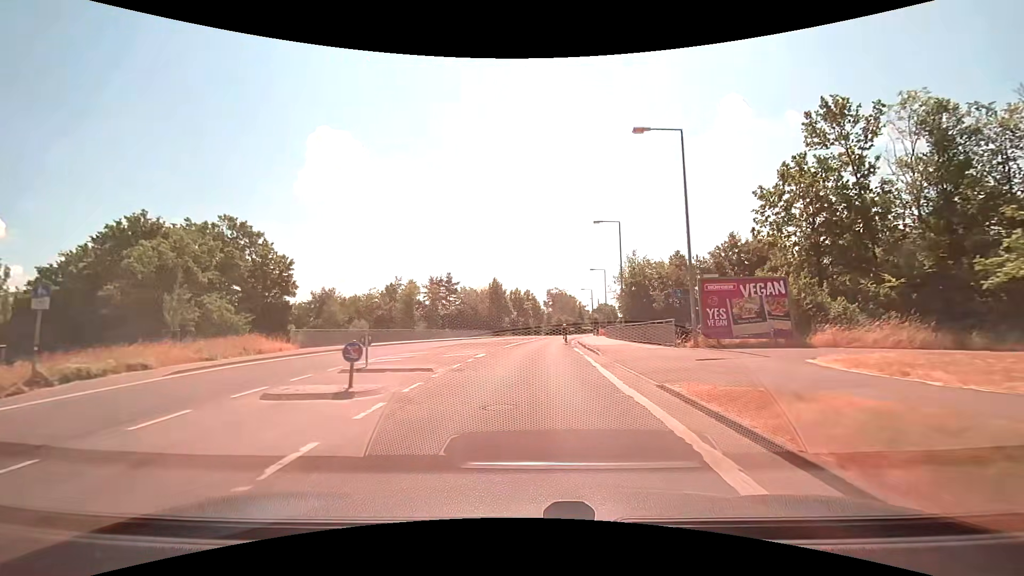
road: tertiary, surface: asphalt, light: Day
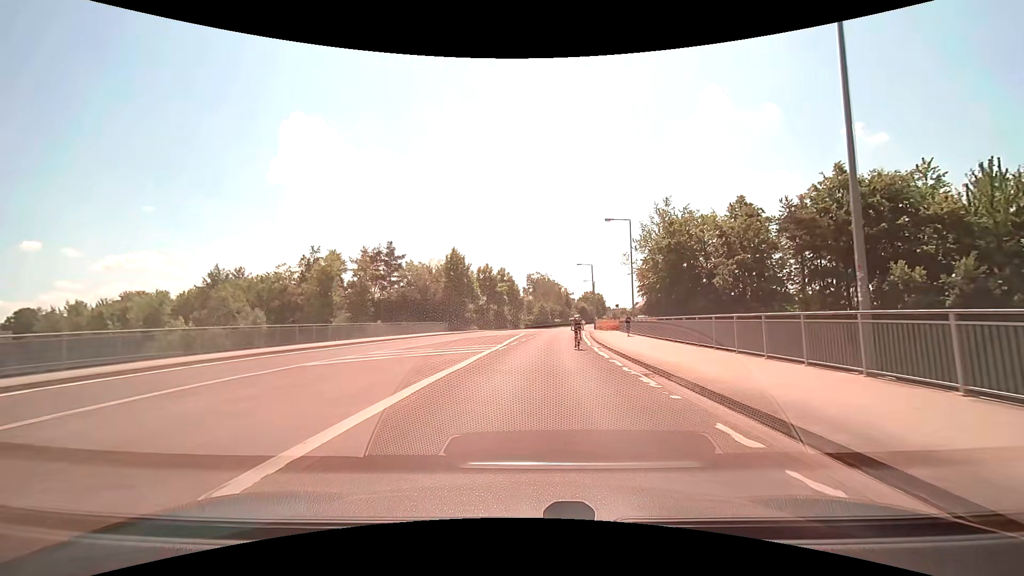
(+0.6, +33.2) m; +2°
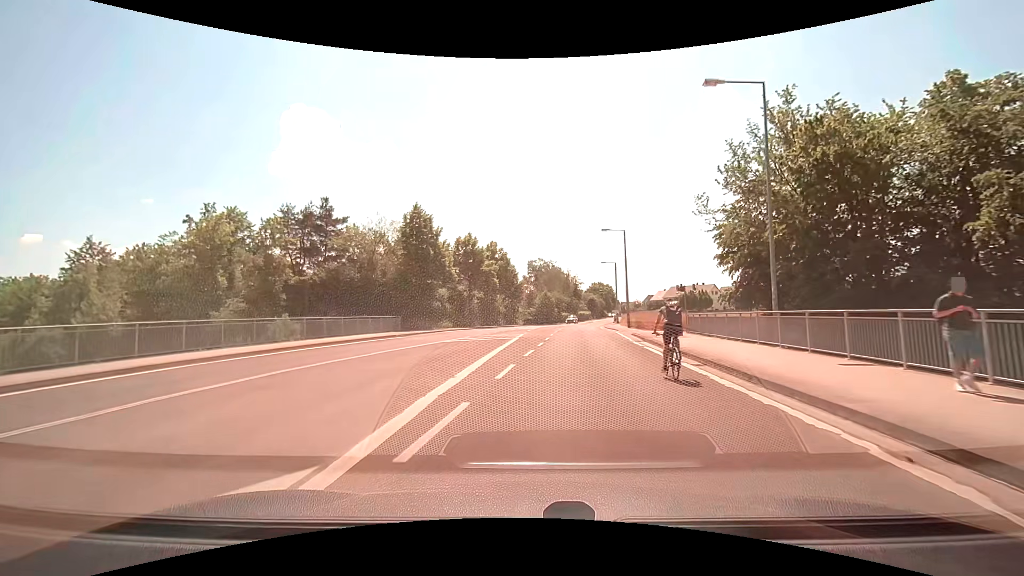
(+0.2, +26.1) m; 0°
(0, +10) (0, +20) (0, +30) (+1, +40) (+1, +50) (+3, +60) (+4, +70) (+6, +80) (+6, +89) (-1, +96) m
